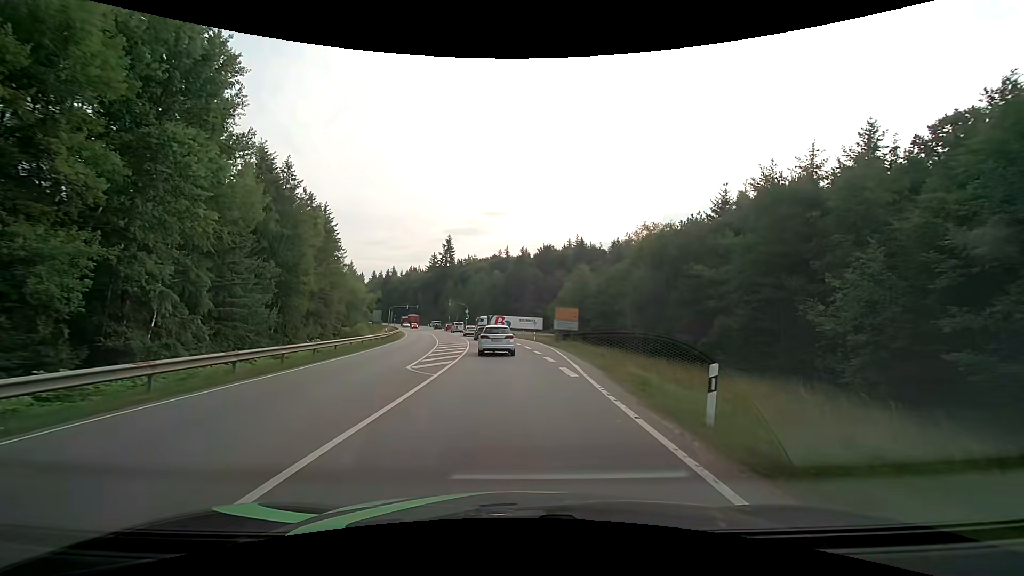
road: secondary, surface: asphalt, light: Day
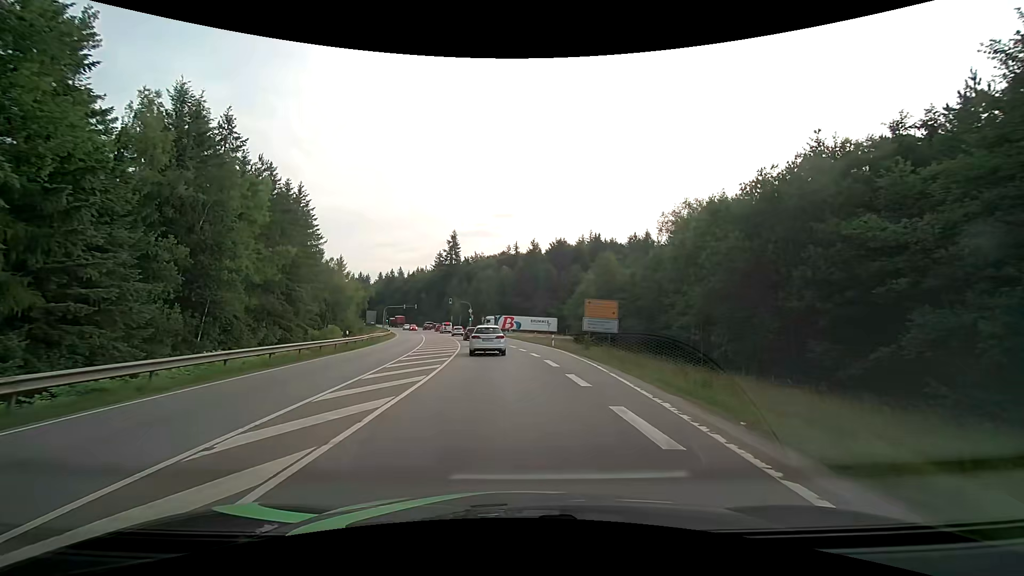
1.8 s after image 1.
(-0.2, +14.8) m; -1°
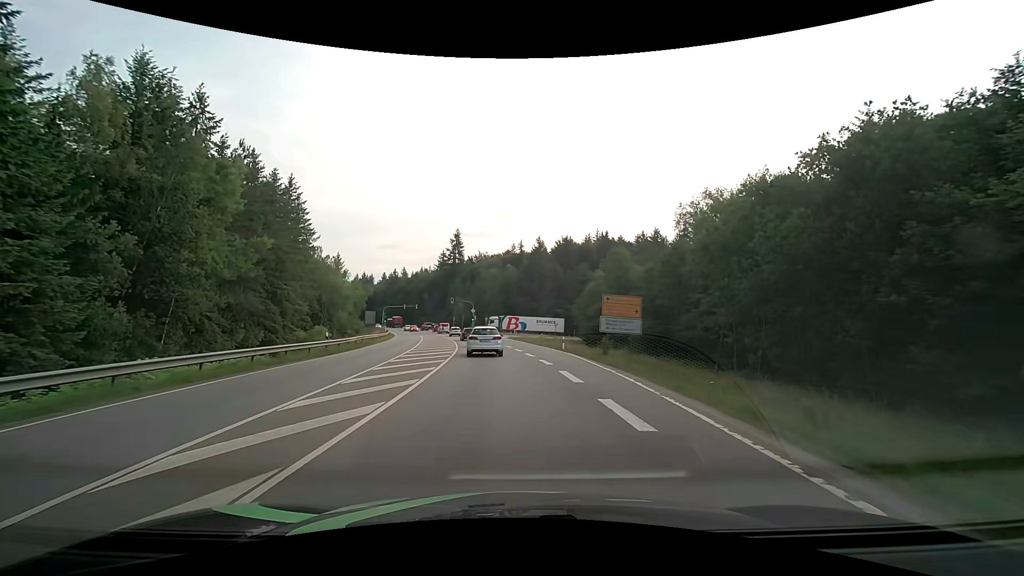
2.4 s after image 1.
(0.0, +5.0) m; -1°
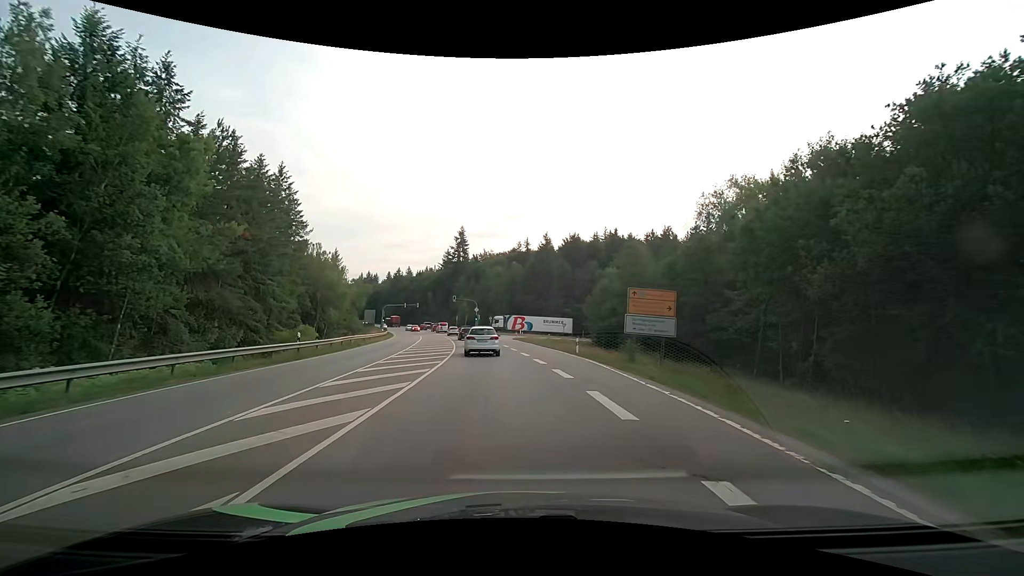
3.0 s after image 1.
(0.0, +5.1) m; 0°
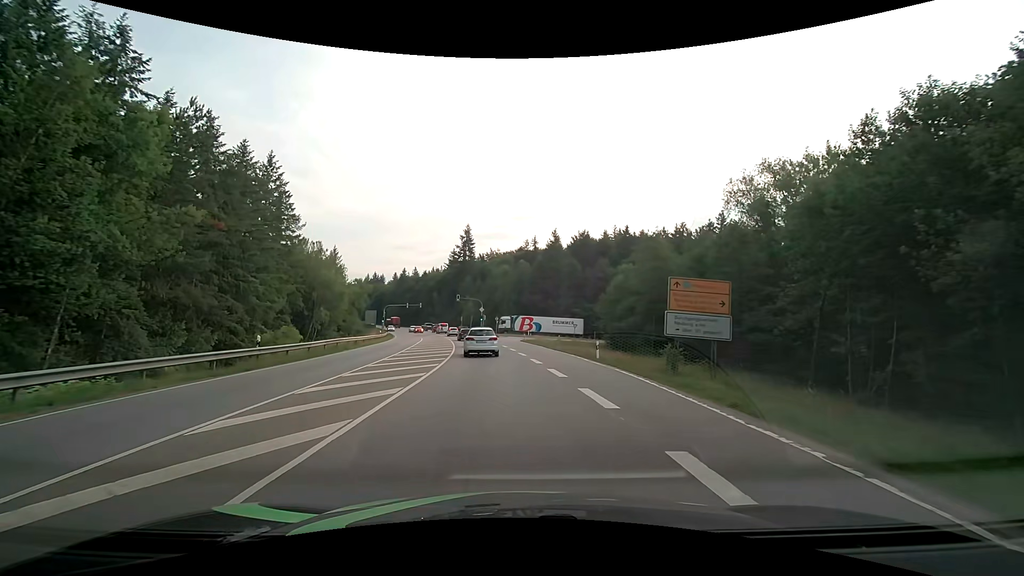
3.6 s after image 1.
(-0.1, +5.2) m; -1°
